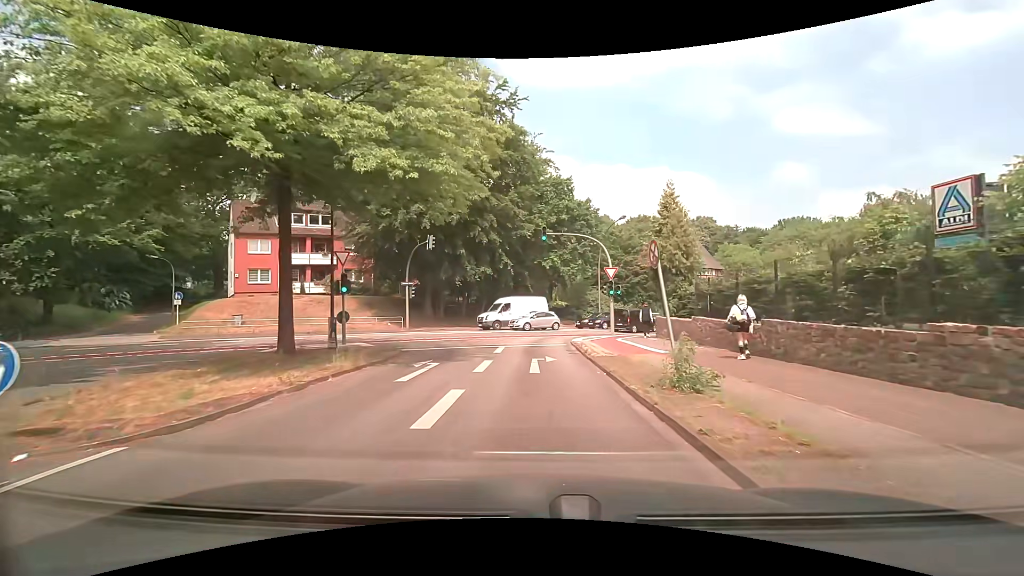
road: residential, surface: asphalt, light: Day
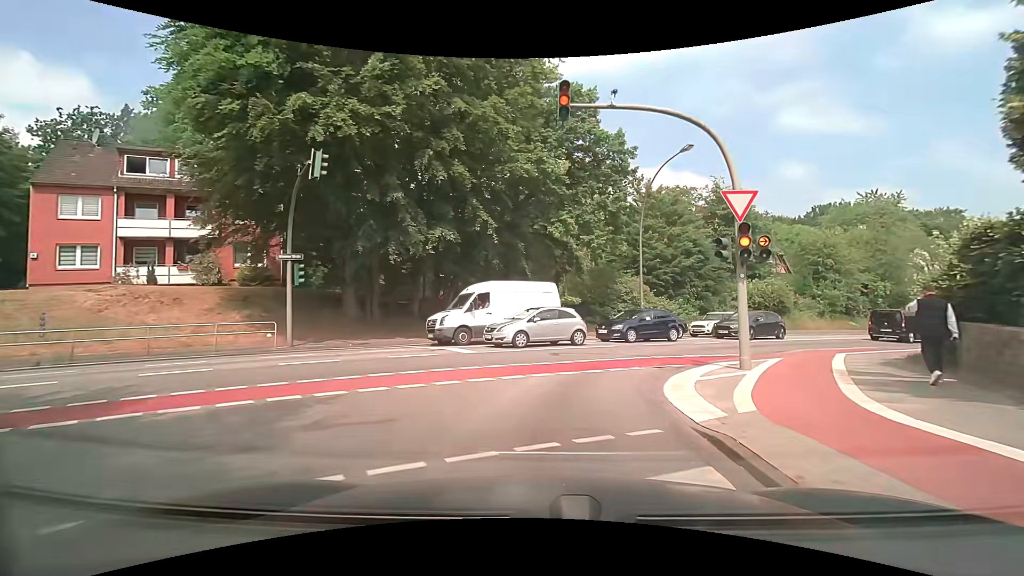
(-0.2, +18.6) m; 0°
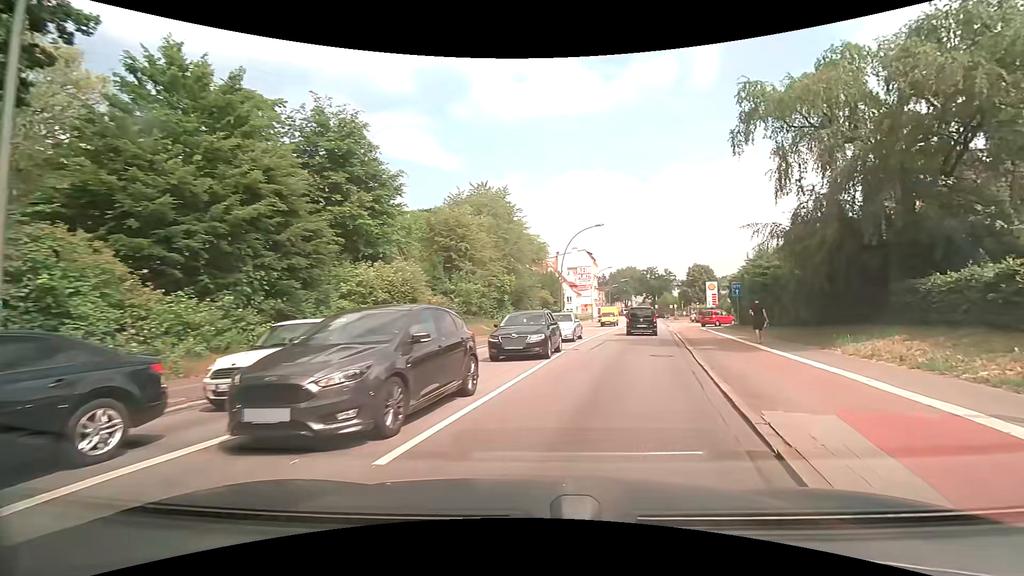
(+5.7, +19.8) m; +41°
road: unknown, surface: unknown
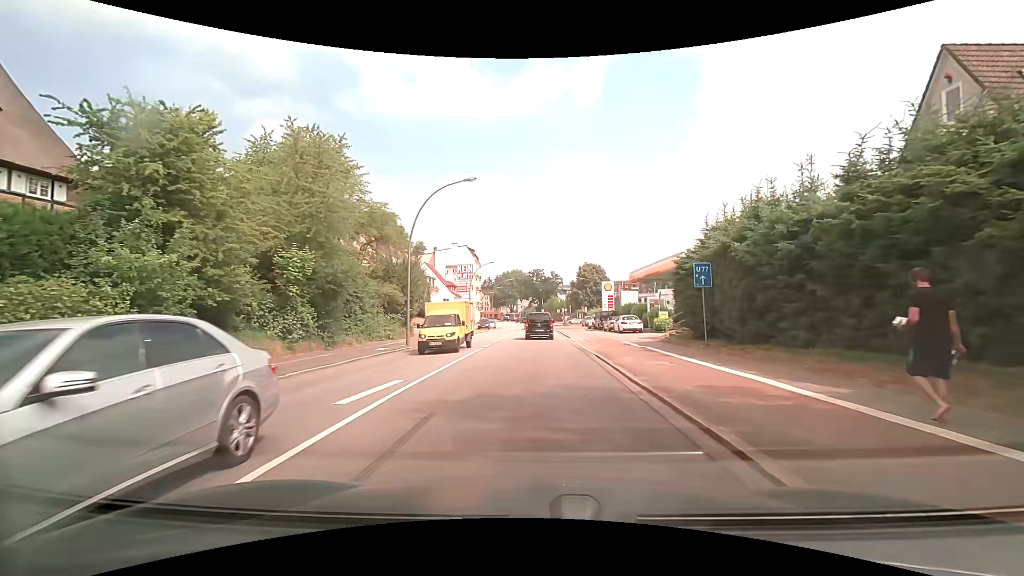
(+3.3, +17.8) m; +13°
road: secondary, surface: asphalt
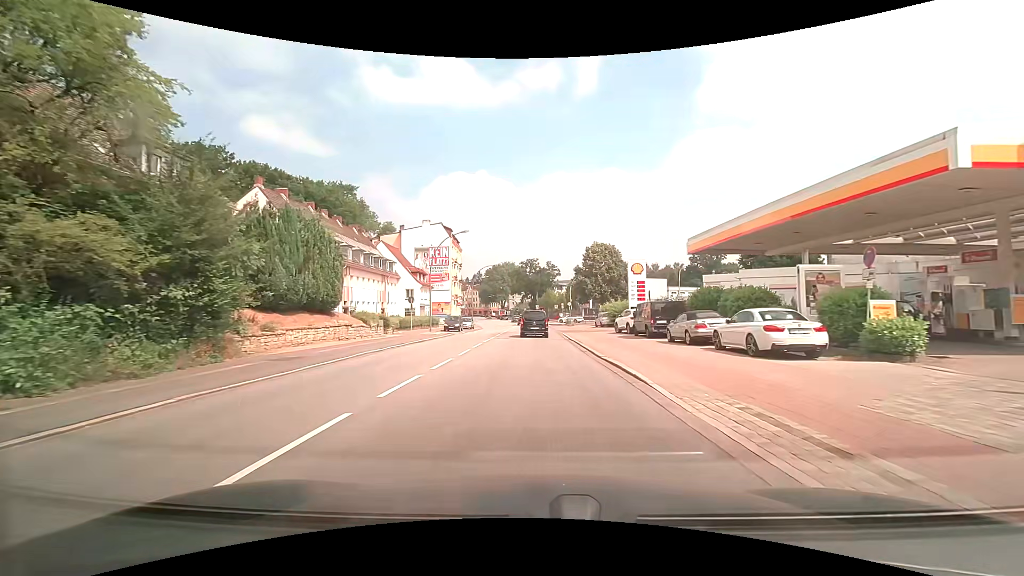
(+0.4, +25.1) m; +2°
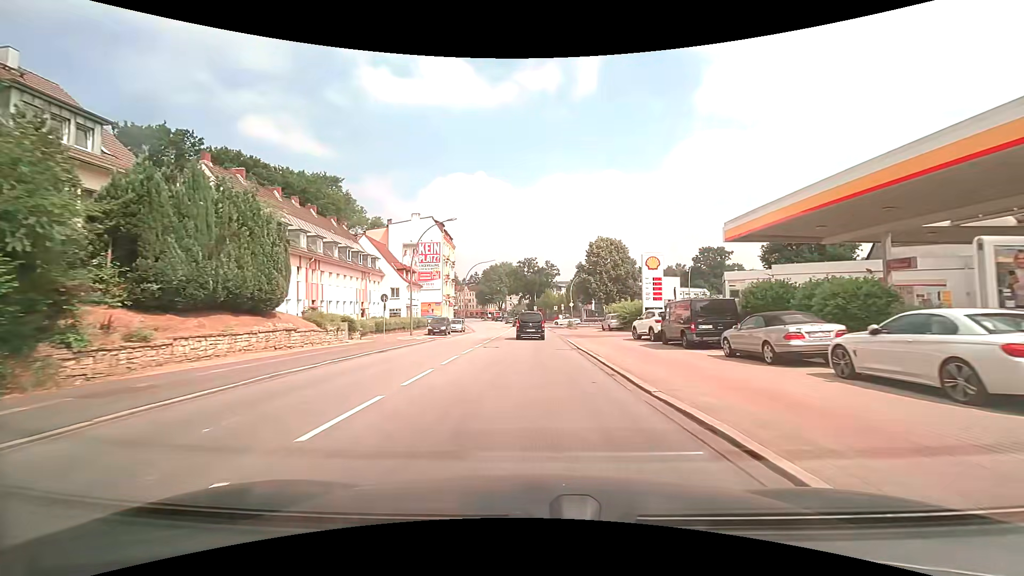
(0.0, +7.1) m; 0°
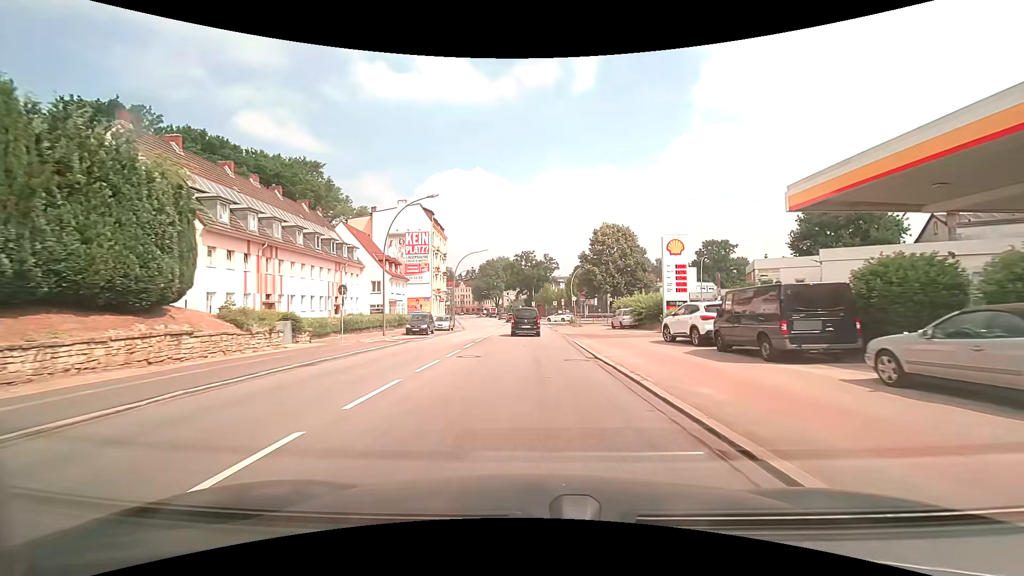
(0.0, +7.3) m; 0°
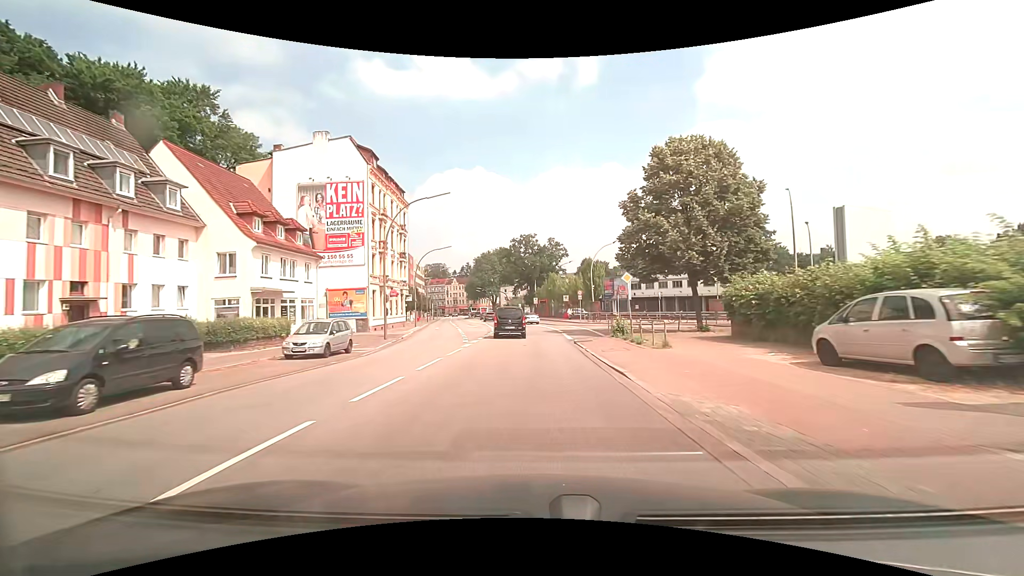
(0.0, +30.3) m; 0°
(0, +10) (0, +20) (0, +30) (0, +40) (-1, +50) (-2, +60) (-4, +70) (-6, +80) (-7, +89) (-9, +99) m
